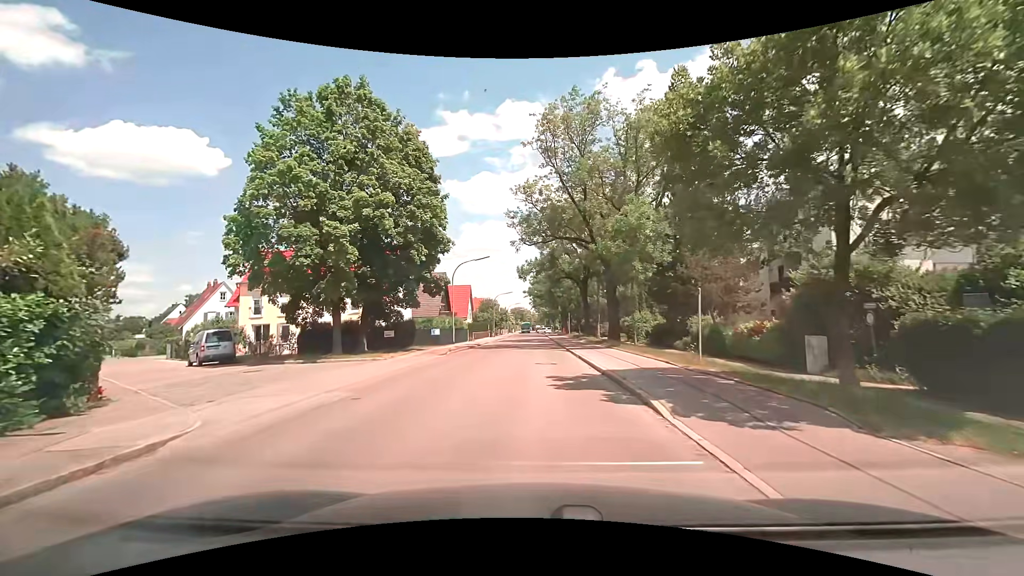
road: tertiary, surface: asphalt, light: Day
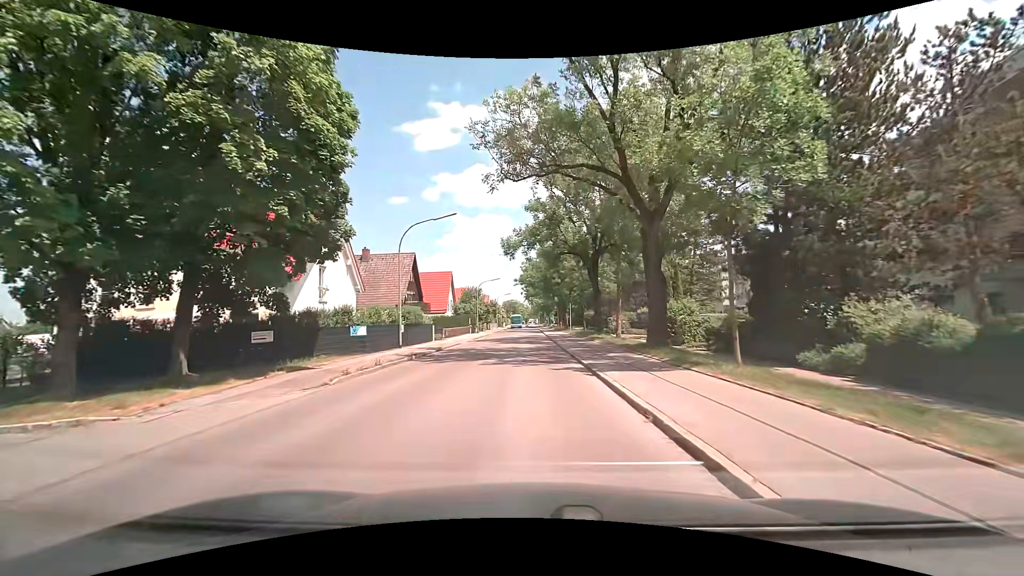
(+0.1, +14.6) m; +1°
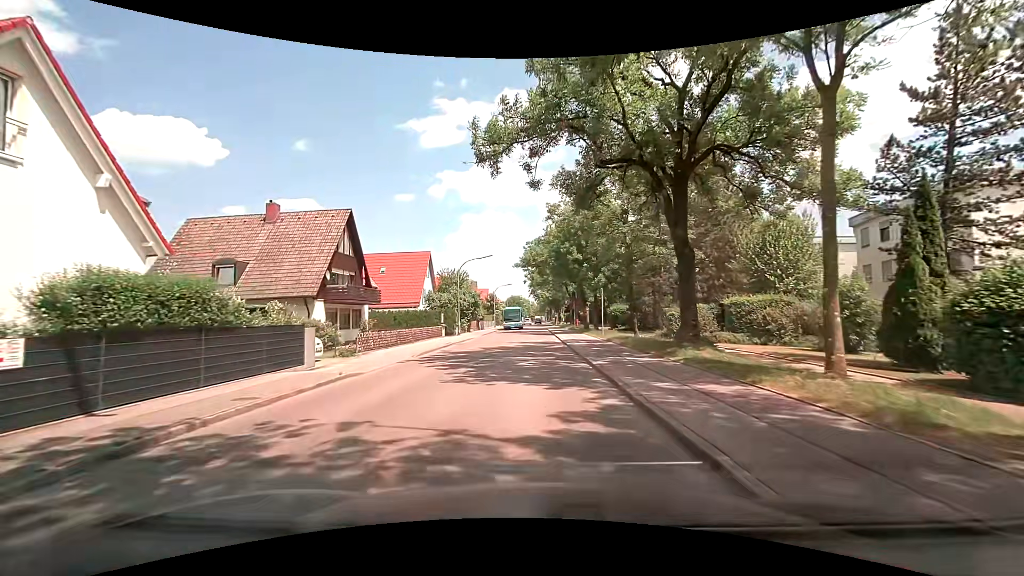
(-0.2, +21.5) m; -1°
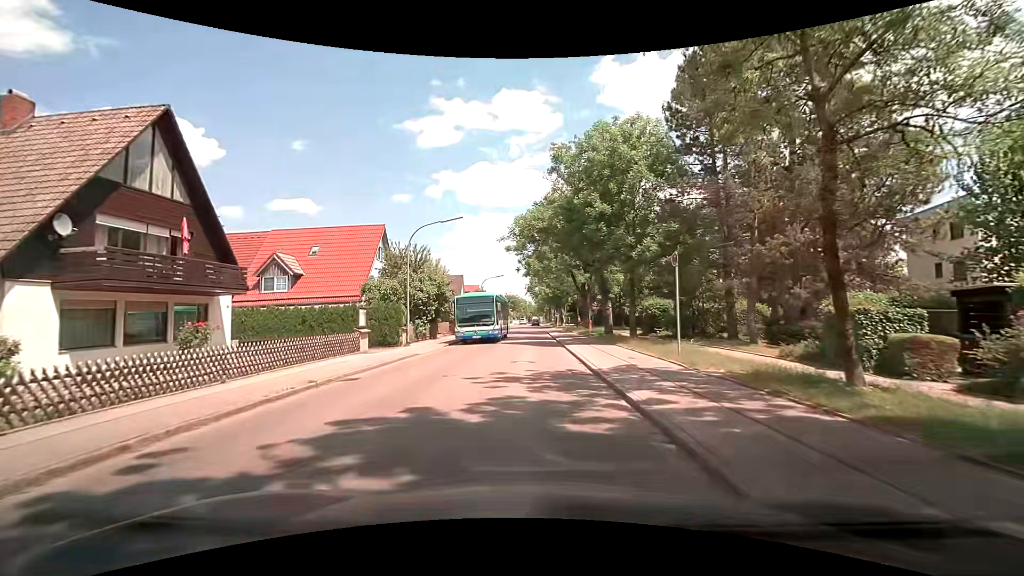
(+0.2, +17.5) m; +2°
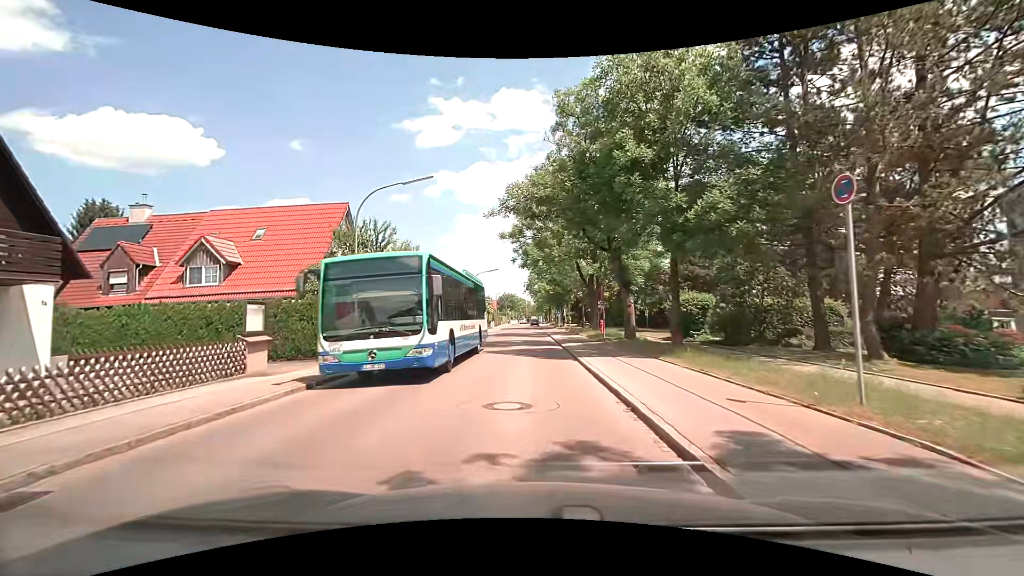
(-0.2, +8.2) m; -2°
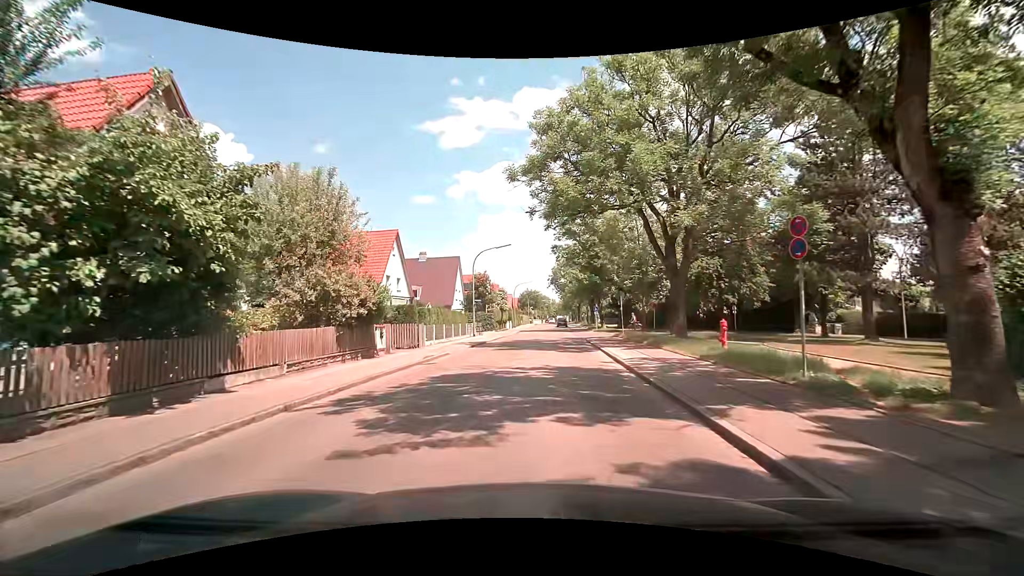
(-0.2, +19.5) m; -3°
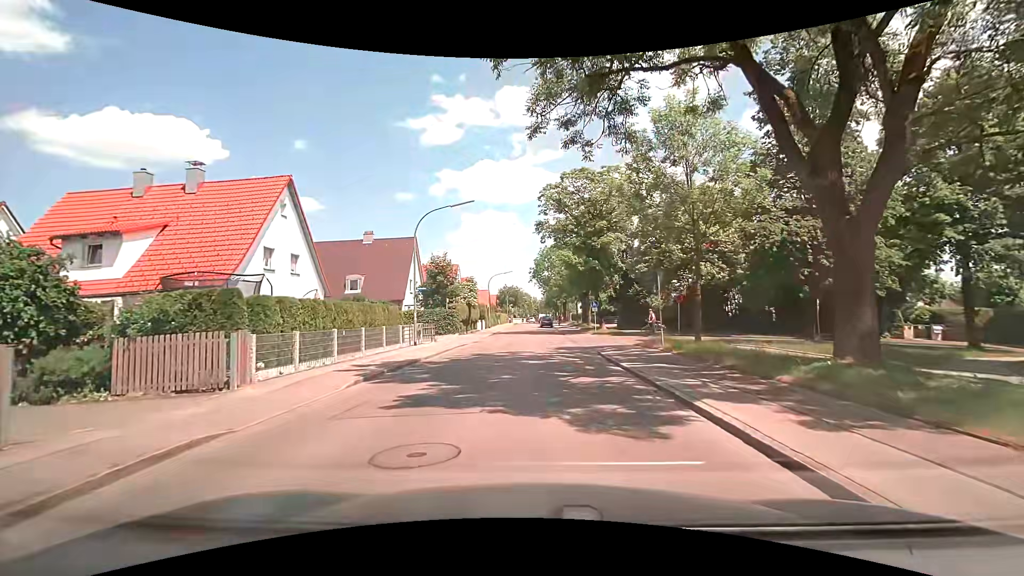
(+0.4, +14.6) m; +2°
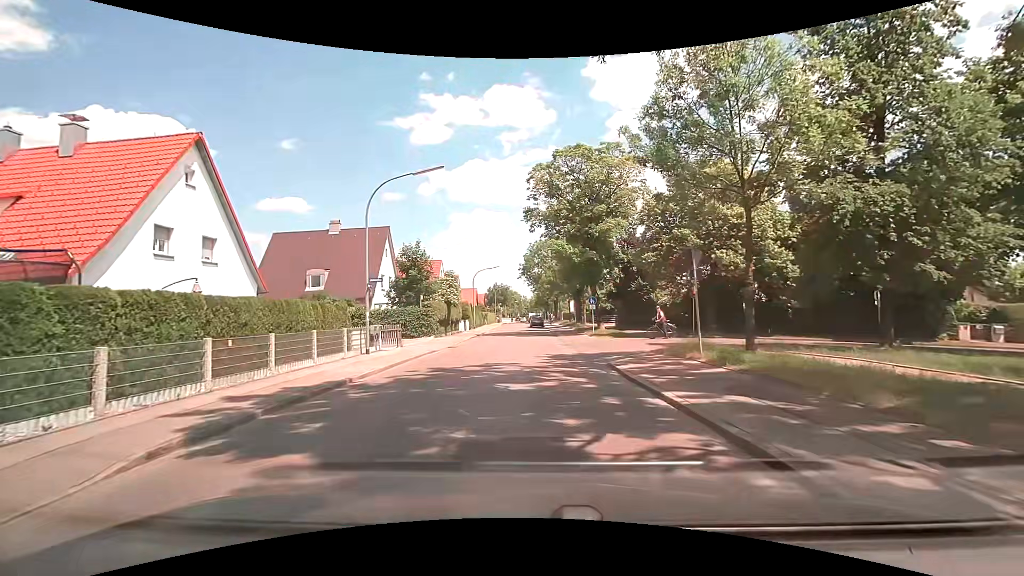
(+0.1, +5.7) m; +1°
